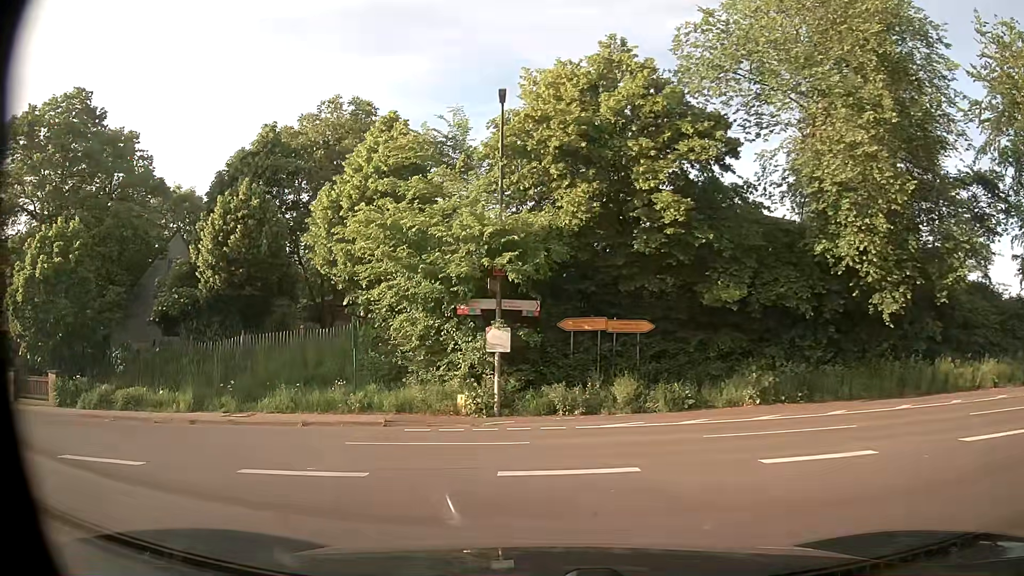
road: tertiary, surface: asphalt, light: Day
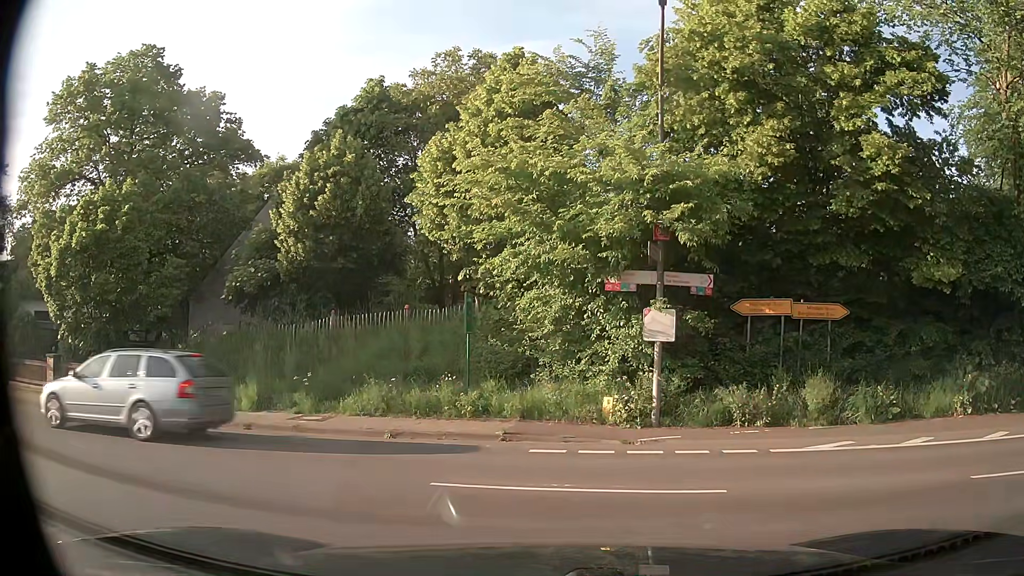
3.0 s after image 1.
(-0.4, +4.0) m; -8°
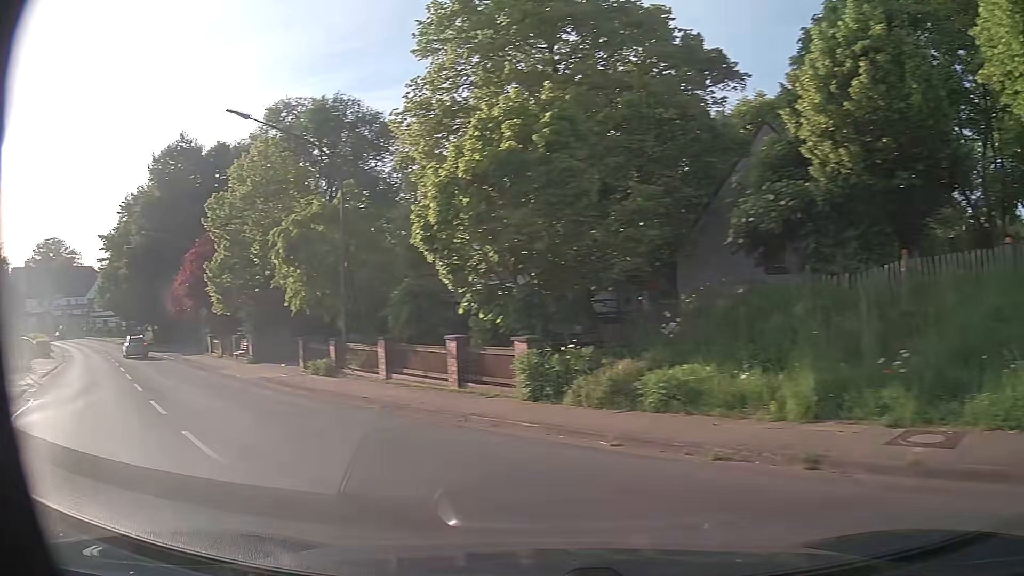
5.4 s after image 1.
(-2.7, +6.6) m; -43°
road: secondary
(-3, +9) (-9, +17) (-16, +25) (-23, +32) (-30, +39) (-37, +47) (-44, +54) (-51, +61) (-58, +67) (-66, +74) m
